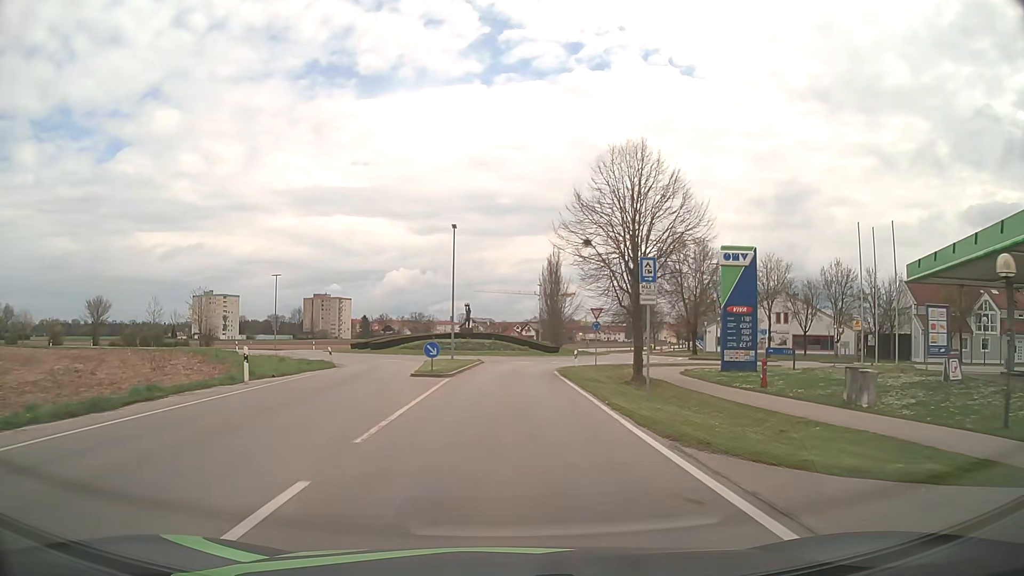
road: tertiary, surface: asphalt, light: Day
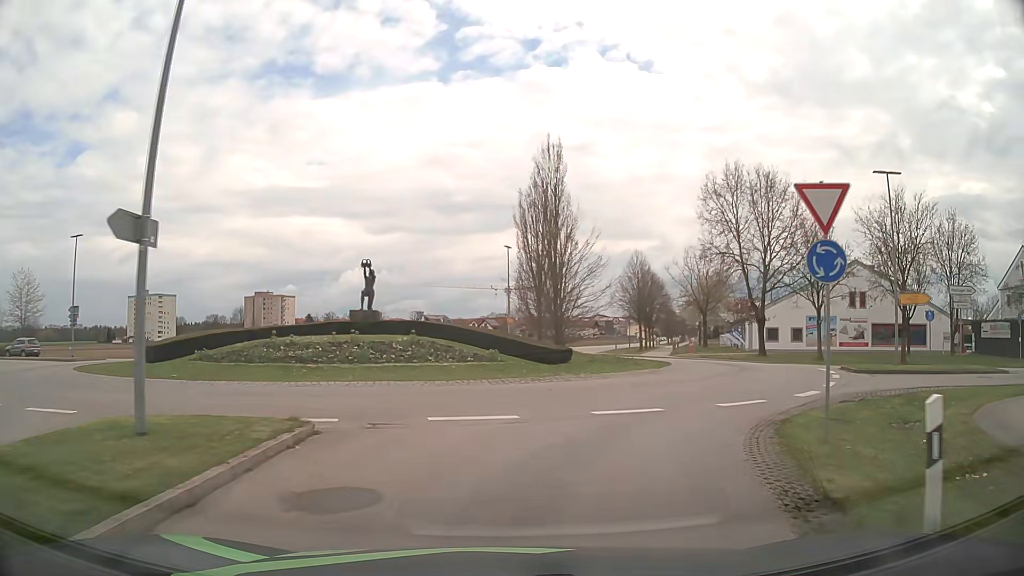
(+0.4, +32.1) m; +3°
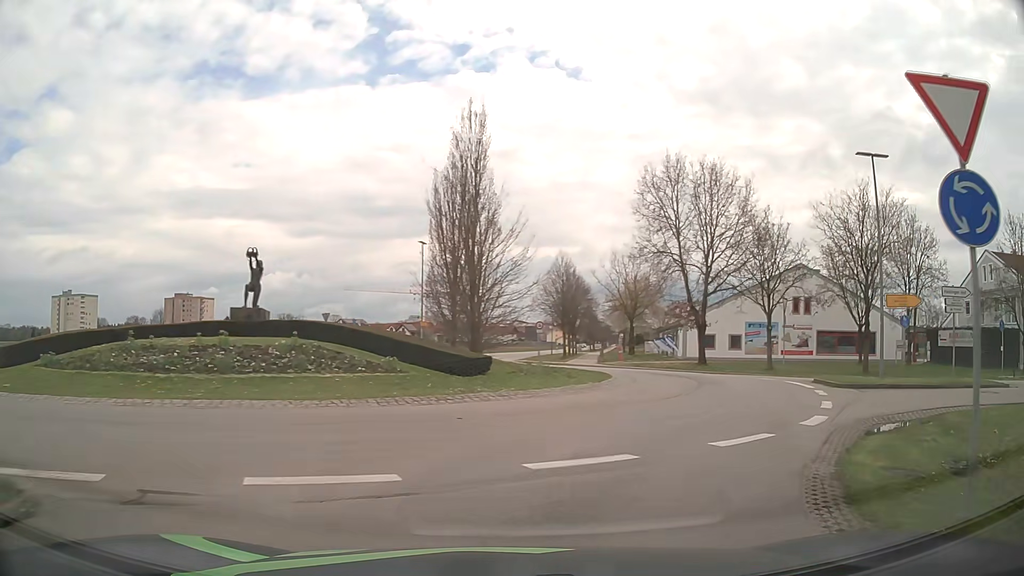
(+0.2, +4.7) m; +6°
(+2, +10) (+6, +19) (+8, +29) (+5, +38) (+1, +47) (+1, +57) (+2, +67) (+3, +77) (+5, +87) (+6, +97) m
